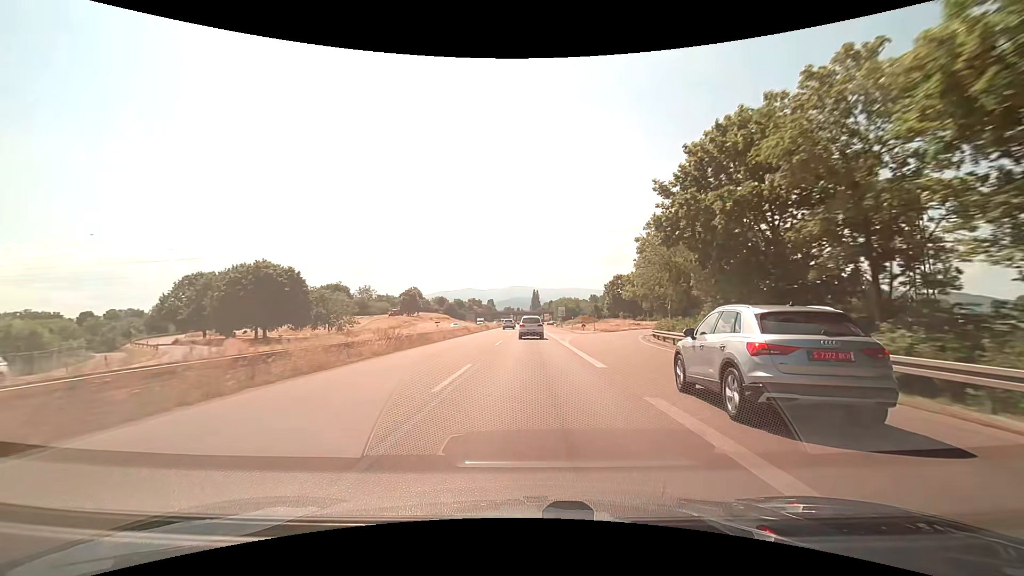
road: trunk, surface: asphalt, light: Day
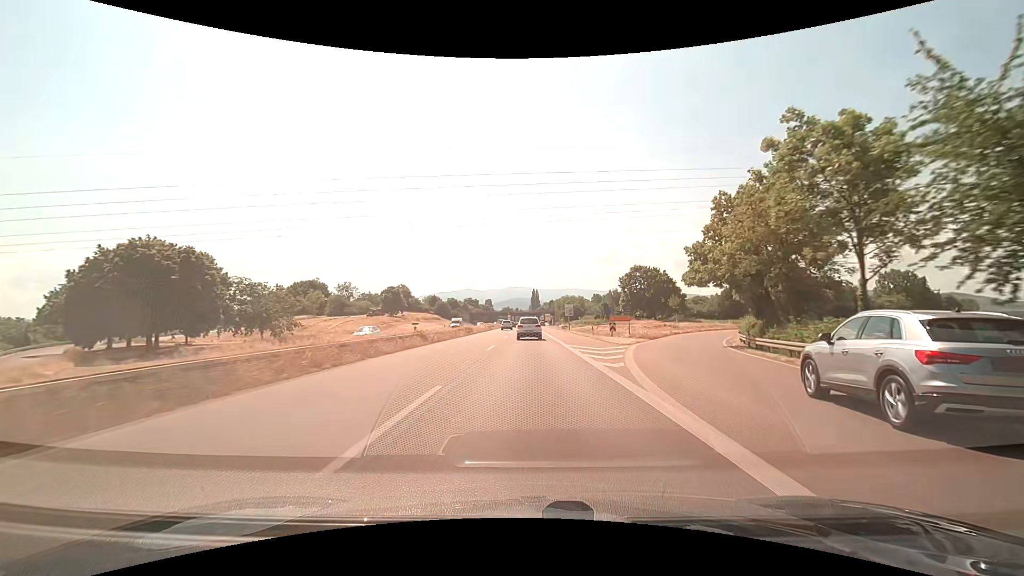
(+0.1, +23.0) m; 0°
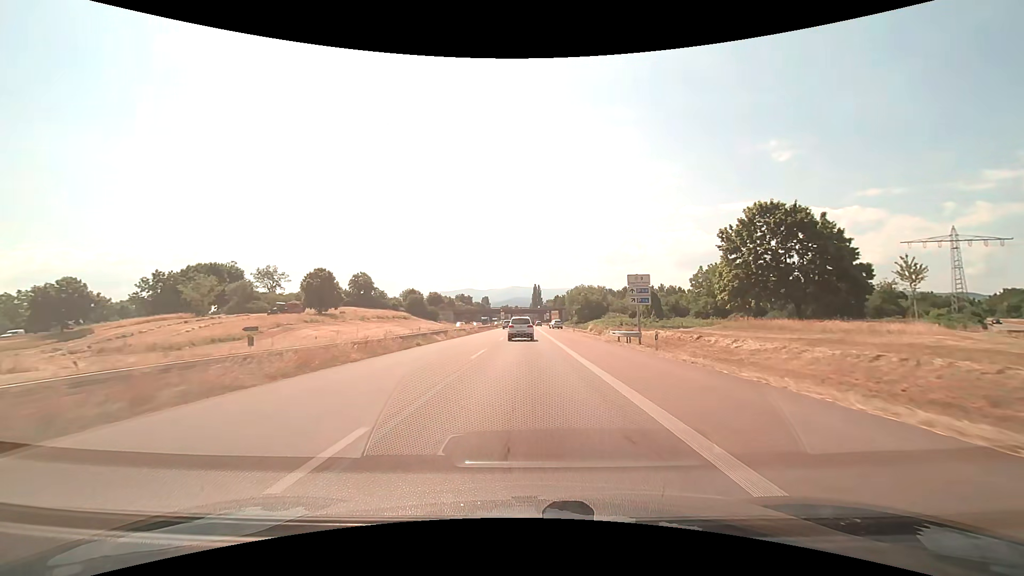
(0.0, +58.0) m; 0°
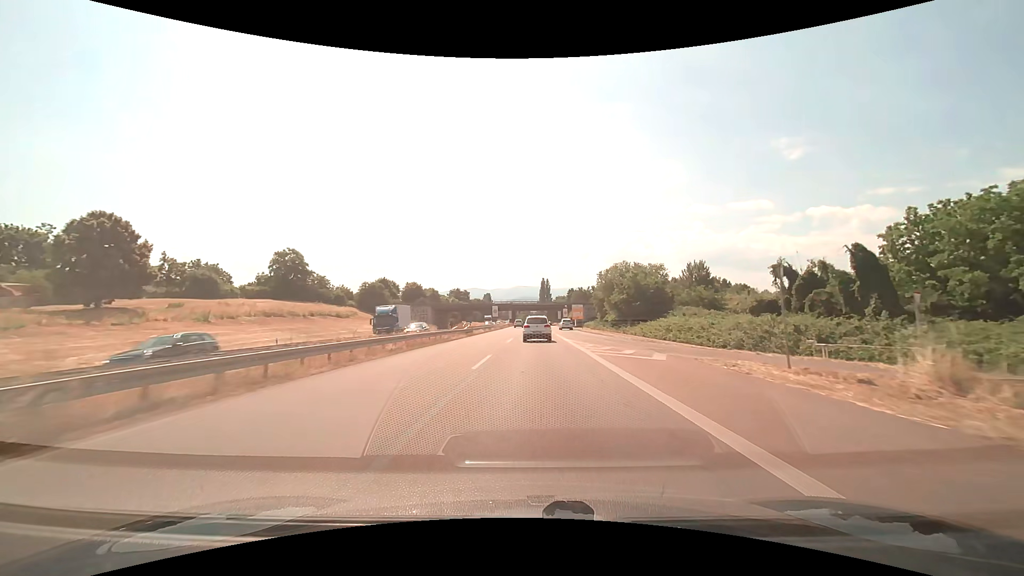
(-0.4, +58.8) m; -1°
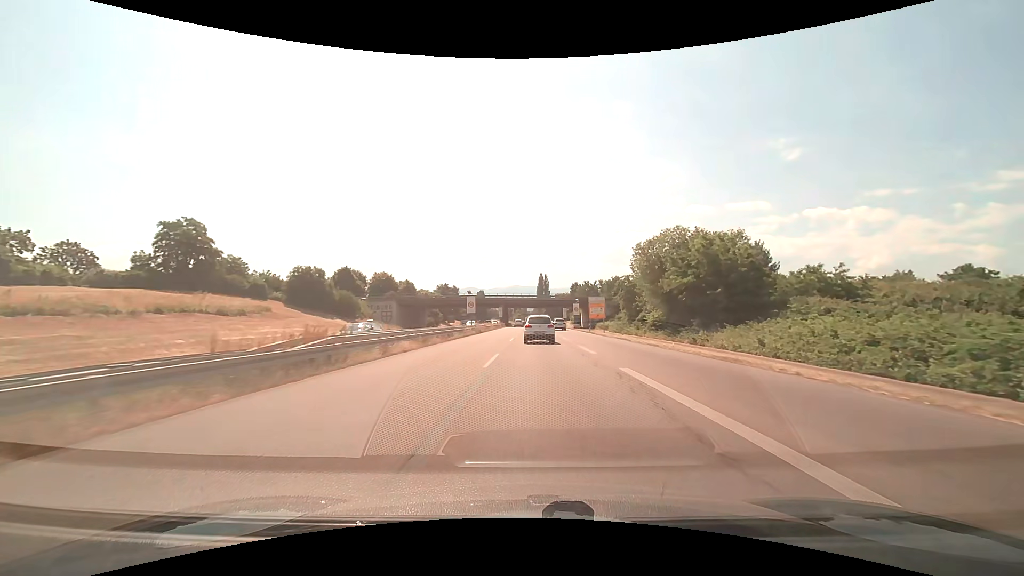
(0.0, +35.6) m; 0°
(0, +10) (0, +20) (0, +30) (0, +40) (0, +50) (+1, +60) (+1, +70) (+1, +80) (+1, +90) (+1, +100) m
